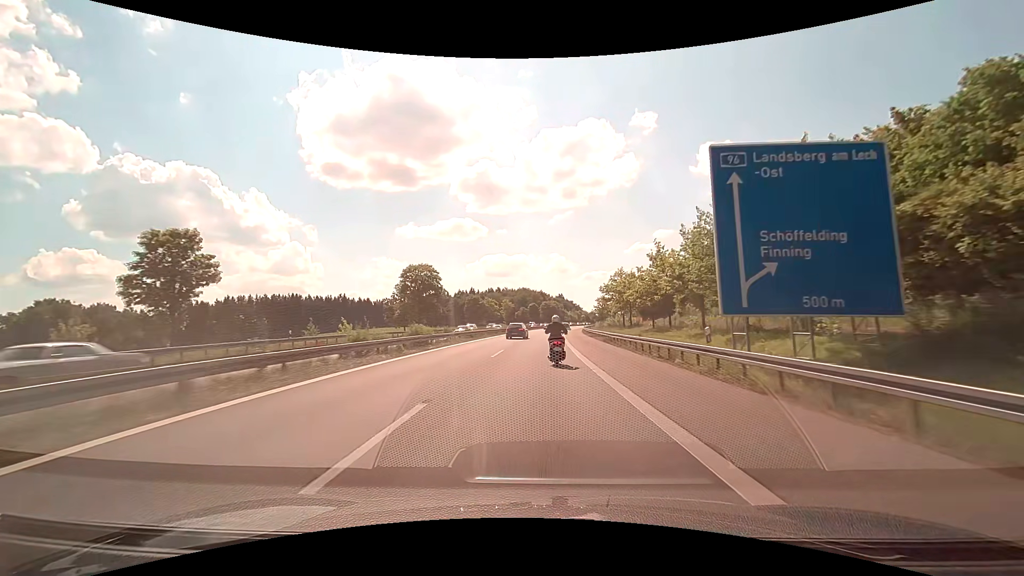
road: motorway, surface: asphalt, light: Day
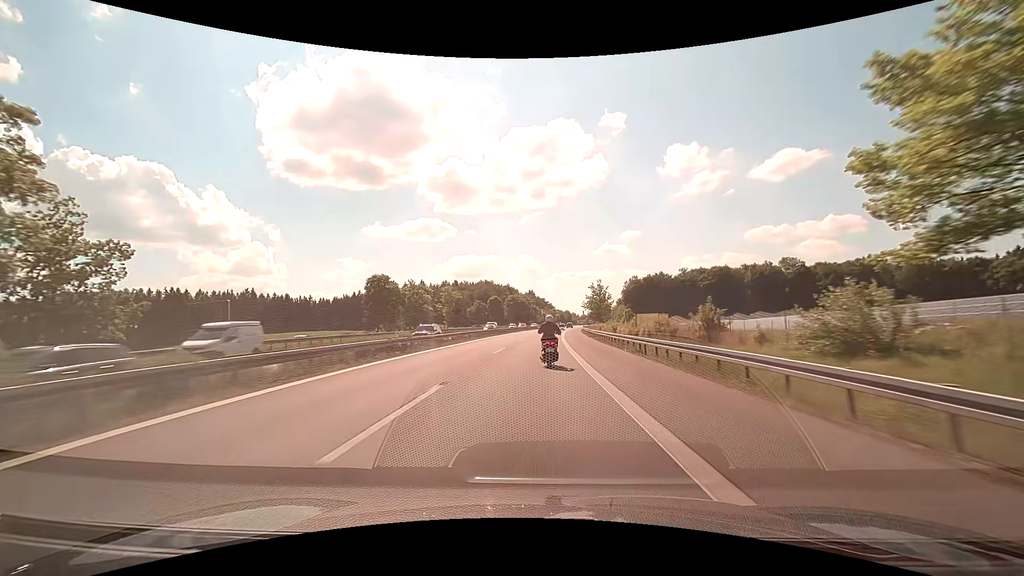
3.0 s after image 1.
(+2.1, +69.2) m; +3°
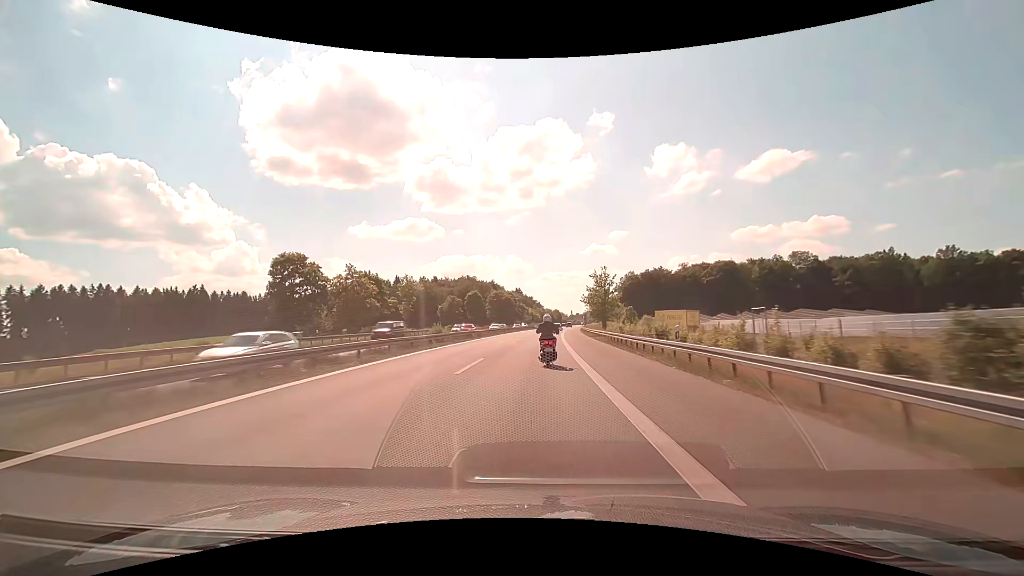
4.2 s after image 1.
(+0.4, +27.5) m; +1°
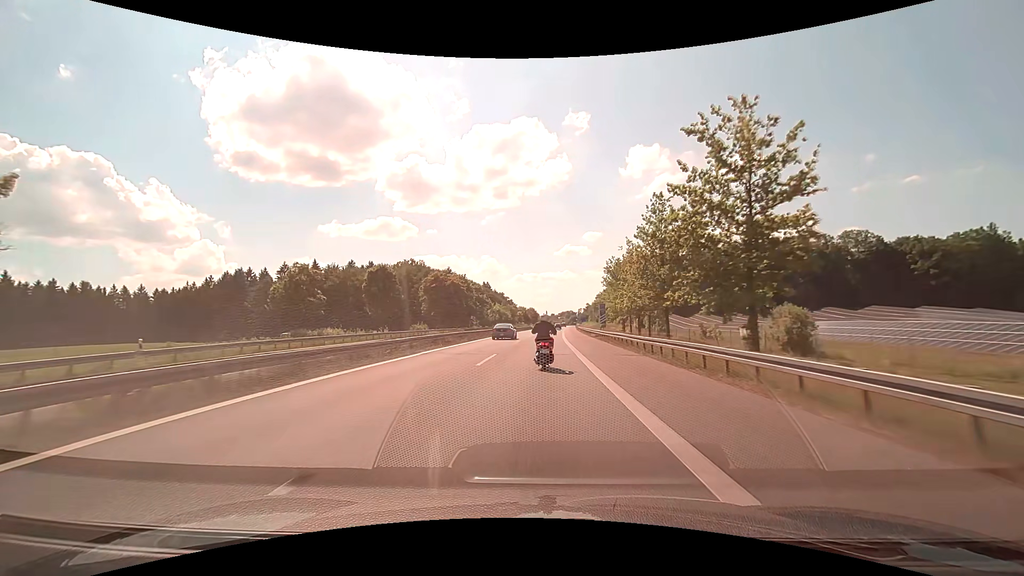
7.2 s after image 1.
(+1.8, +69.1) m; +3°
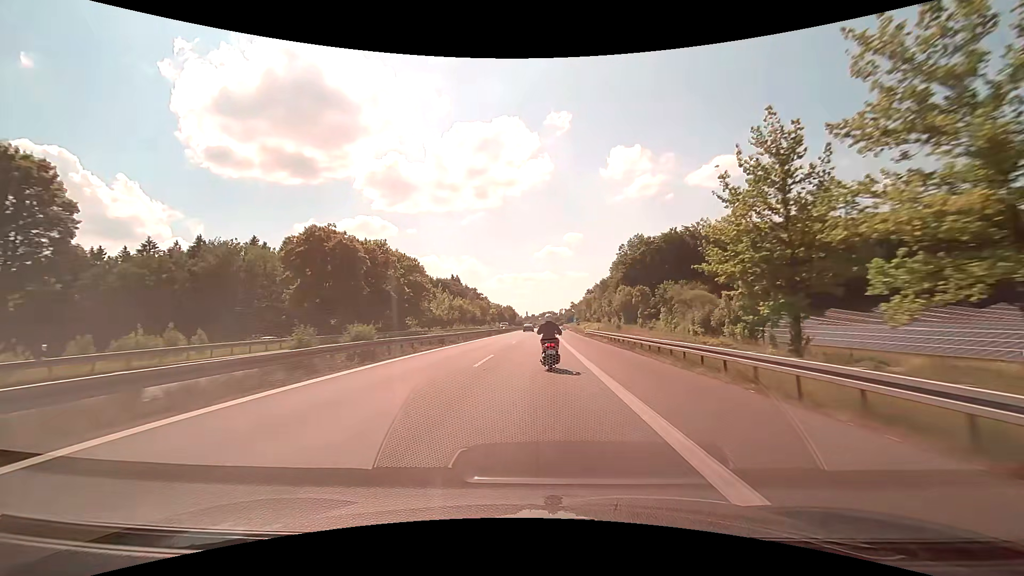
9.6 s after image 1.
(+1.1, +54.0) m; +2°
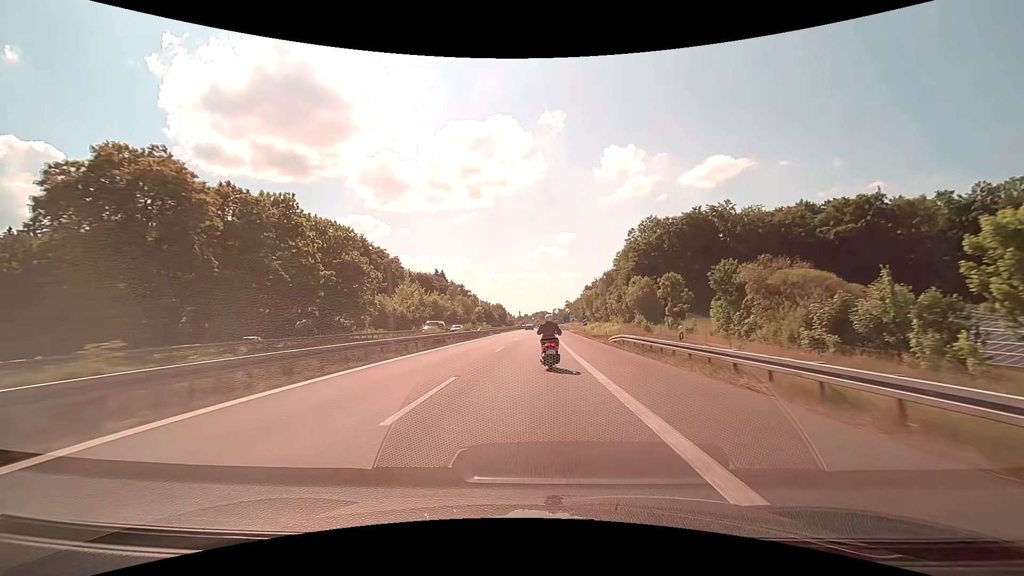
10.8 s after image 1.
(+0.2, +27.0) m; +1°
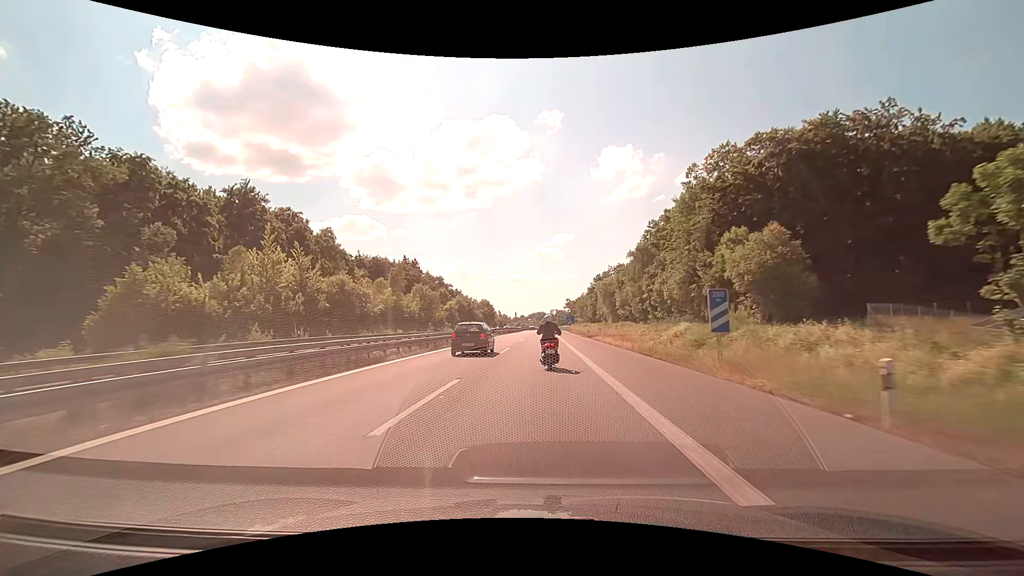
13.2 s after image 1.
(+0.2, +54.2) m; 0°
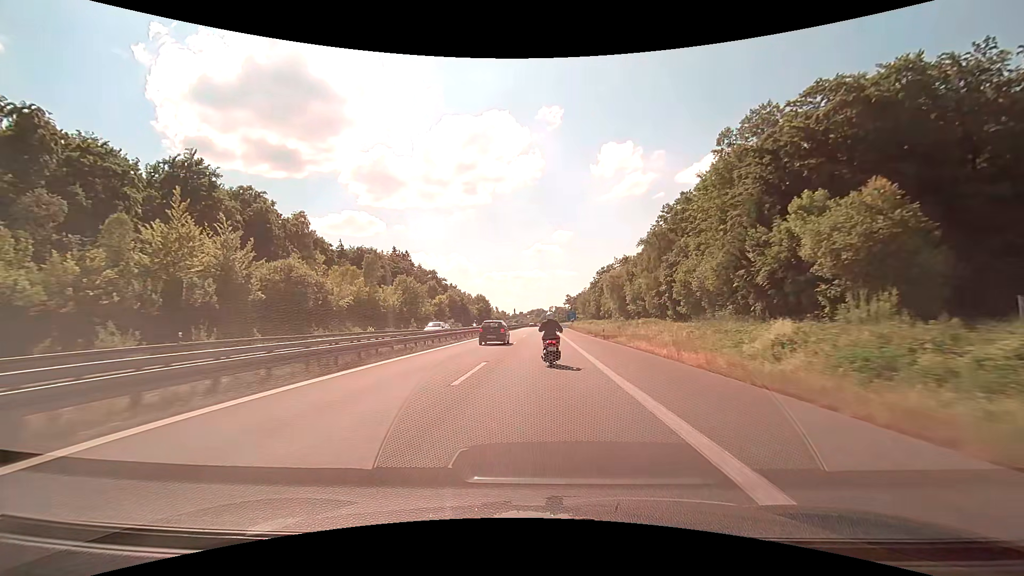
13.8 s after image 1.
(0.0, +13.3) m; 0°
(0, +10) (0, +20) (0, +30) (0, +40) (0, +50) (0, +60) (+1, +70) (+1, +80) (+1, +90) (+1, +100) m
